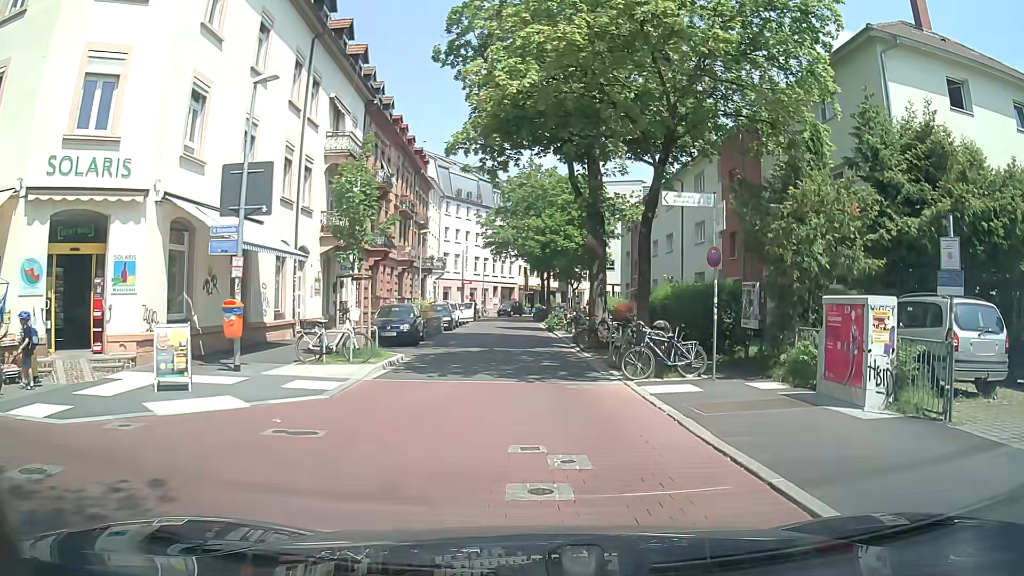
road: residential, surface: asphalt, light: Day
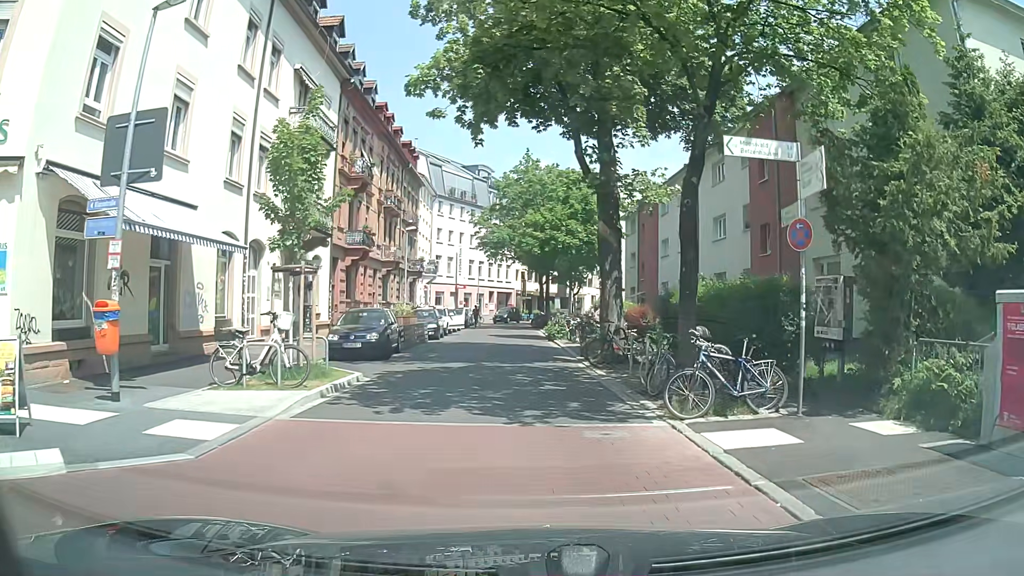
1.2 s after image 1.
(0.0, +4.5) m; 0°
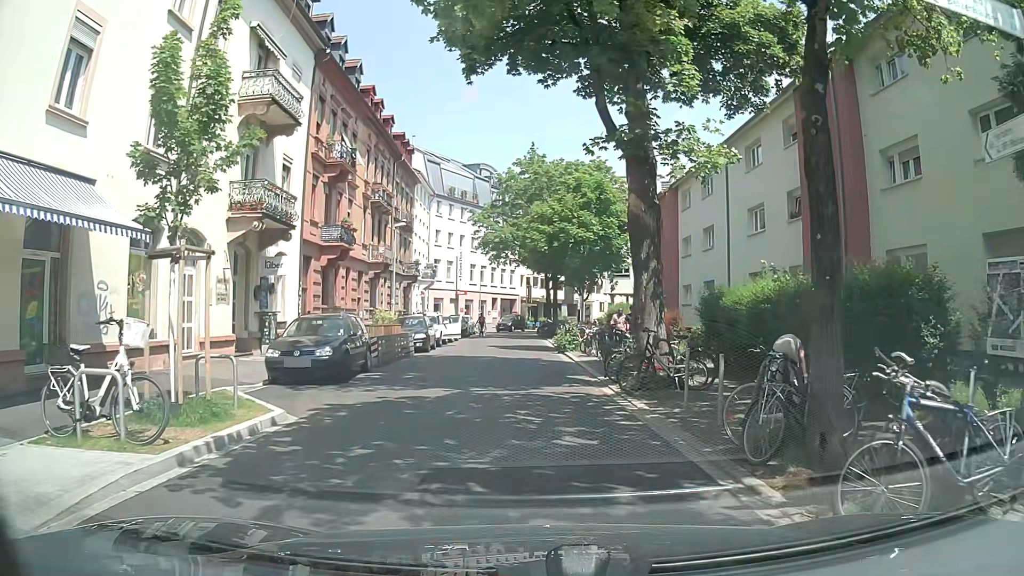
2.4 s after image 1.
(0.0, +4.9) m; 0°
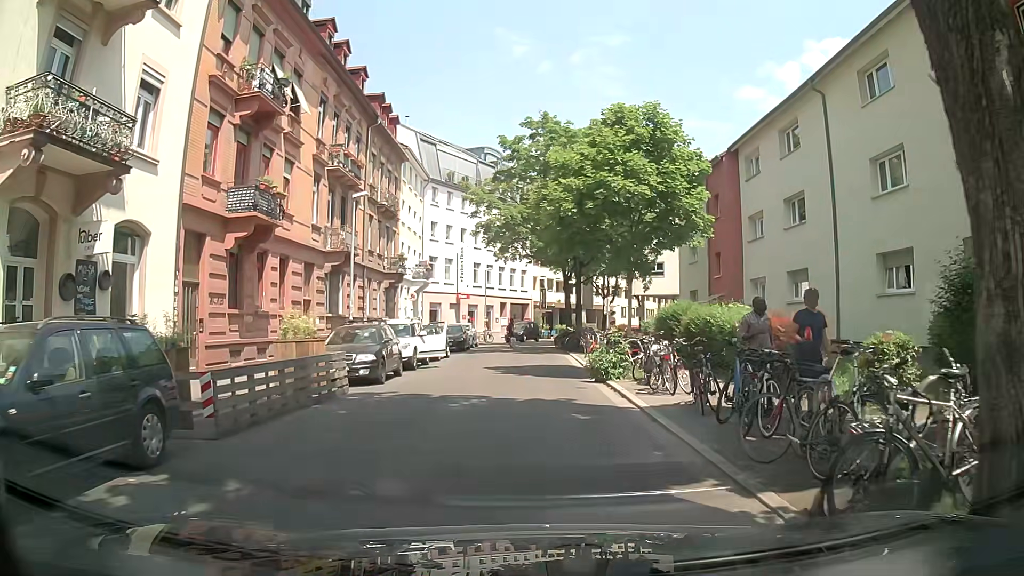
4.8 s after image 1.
(-0.2, +10.6) m; -1°
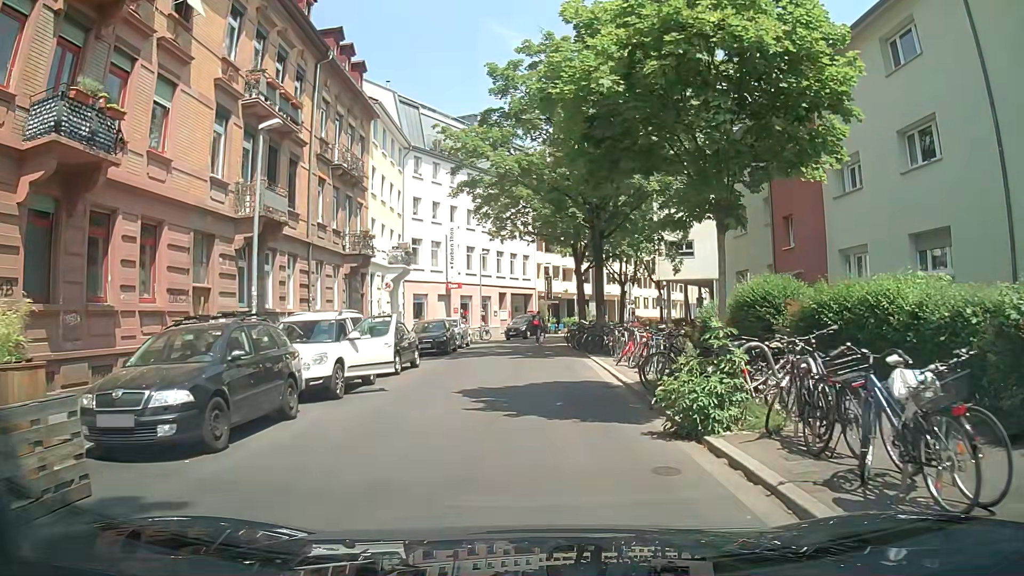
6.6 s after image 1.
(0.0, +9.0) m; -1°
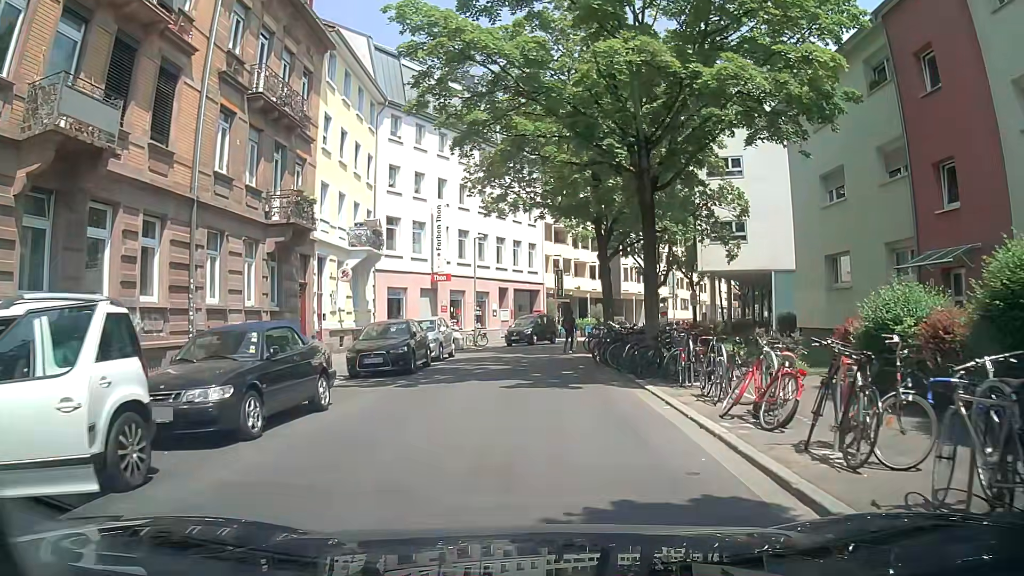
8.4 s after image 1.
(0.0, +9.8) m; 0°
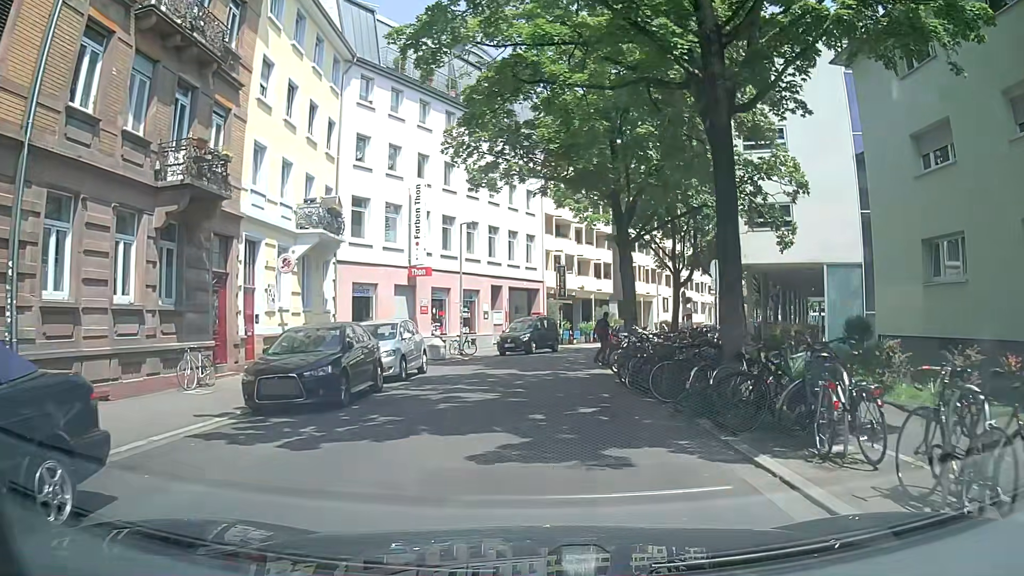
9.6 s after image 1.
(0.0, +6.5) m; +1°
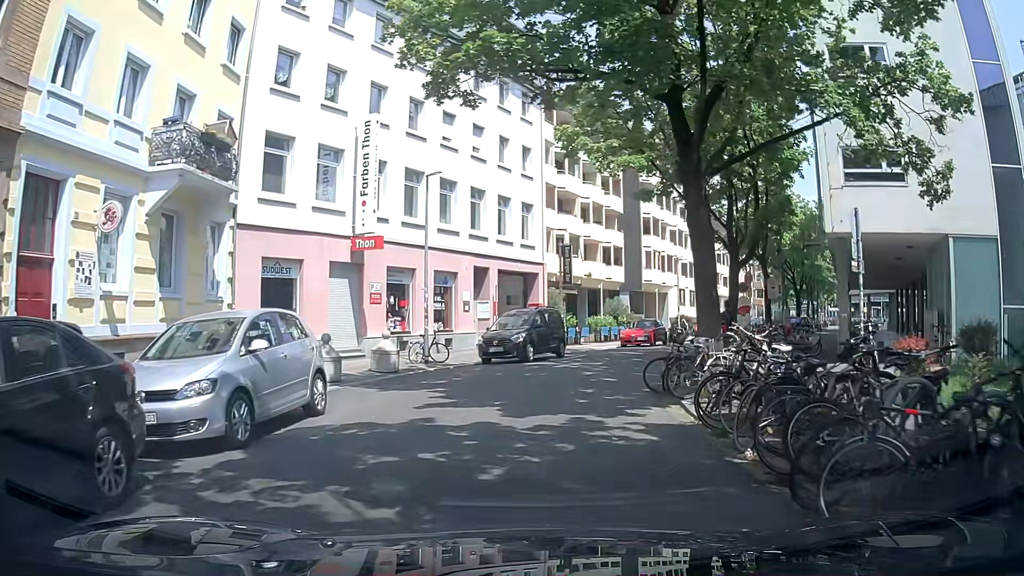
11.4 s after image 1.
(-0.1, +9.5) m; -1°
